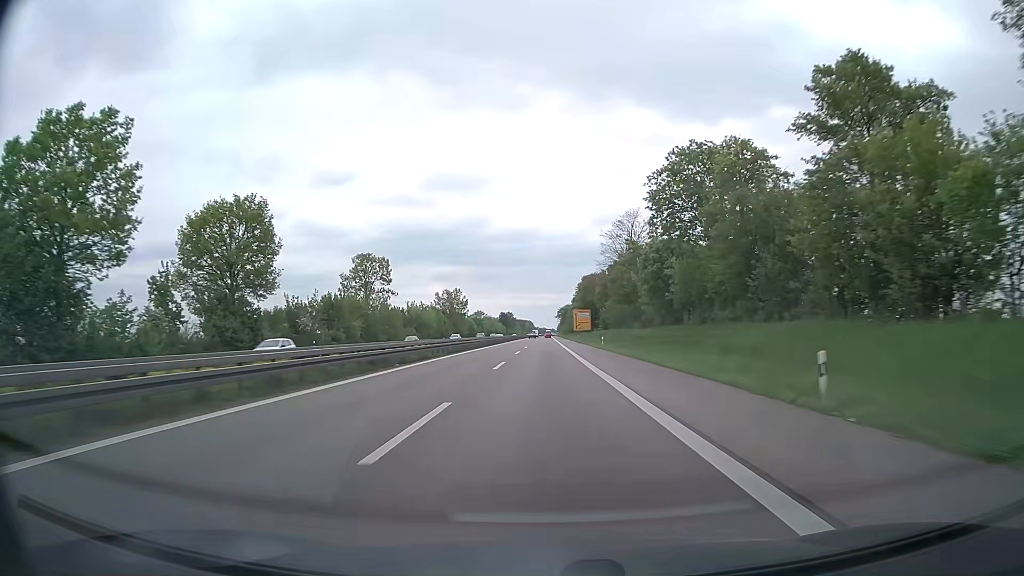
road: trunk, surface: asphalt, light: Day
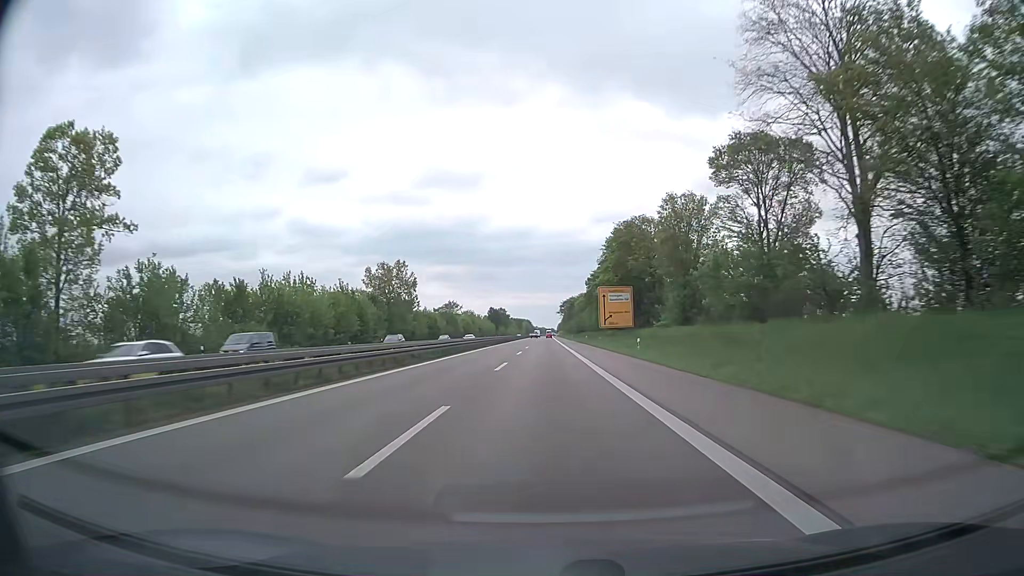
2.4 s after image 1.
(+0.1, +72.9) m; 0°
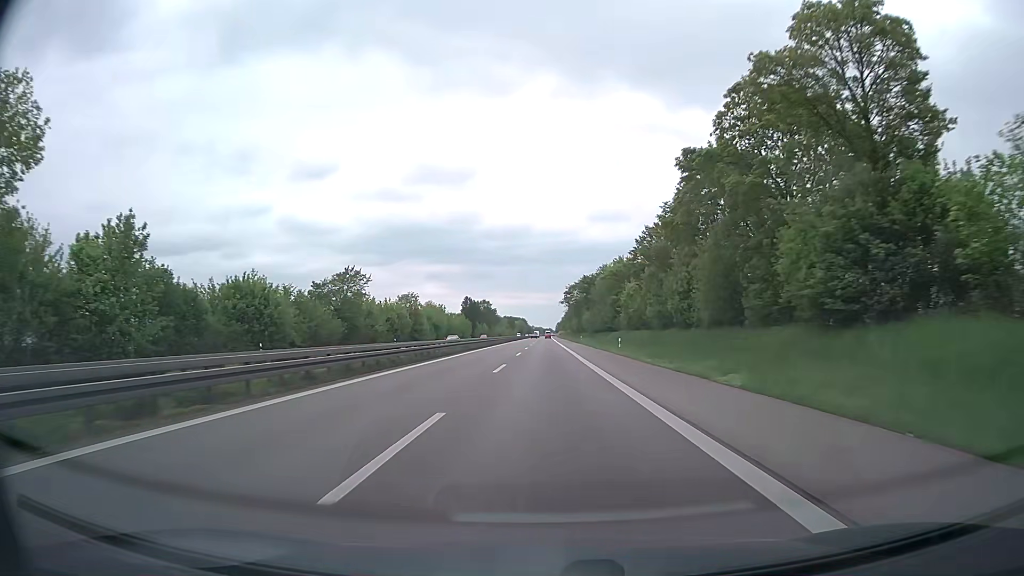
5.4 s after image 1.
(+0.3, +91.2) m; 0°
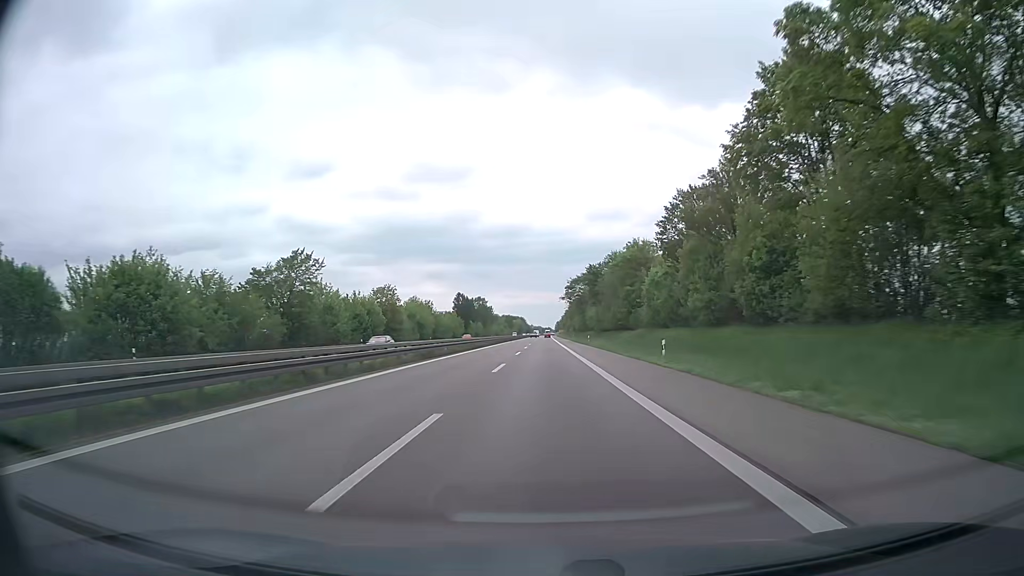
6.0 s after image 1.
(0.0, +18.3) m; 0°
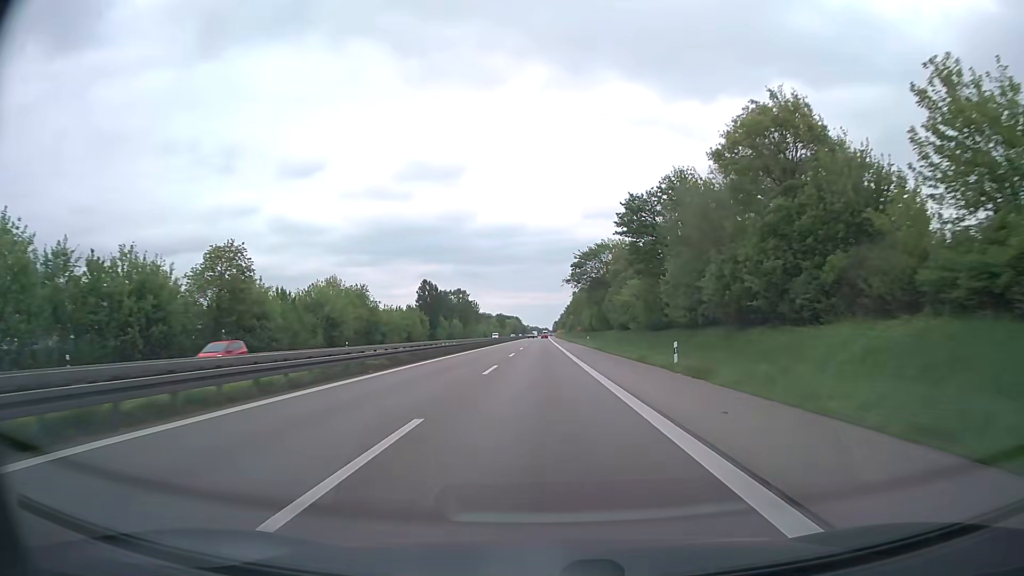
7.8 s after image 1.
(+0.2, +54.8) m; 0°
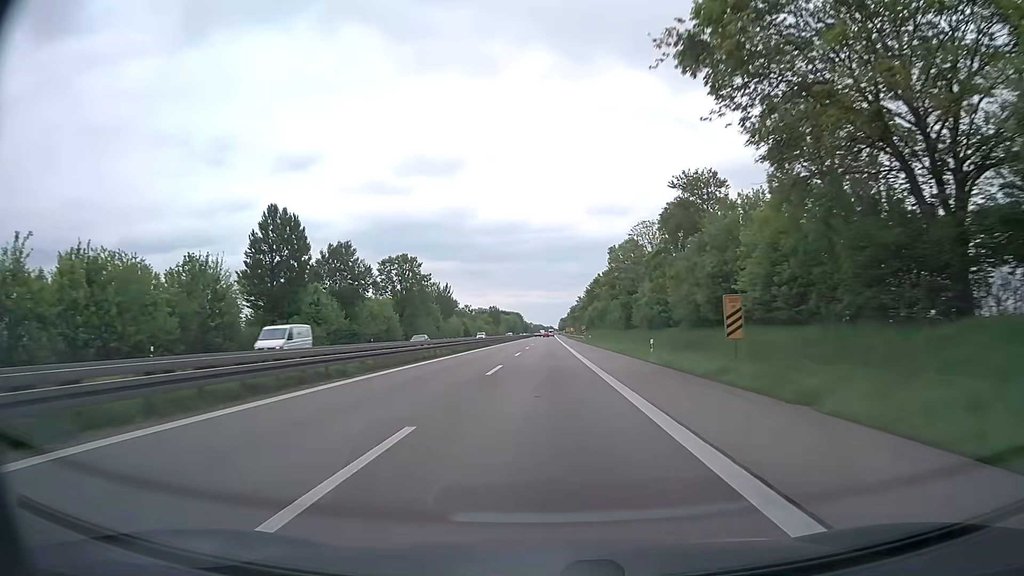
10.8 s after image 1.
(-0.3, +91.3) m; -1°
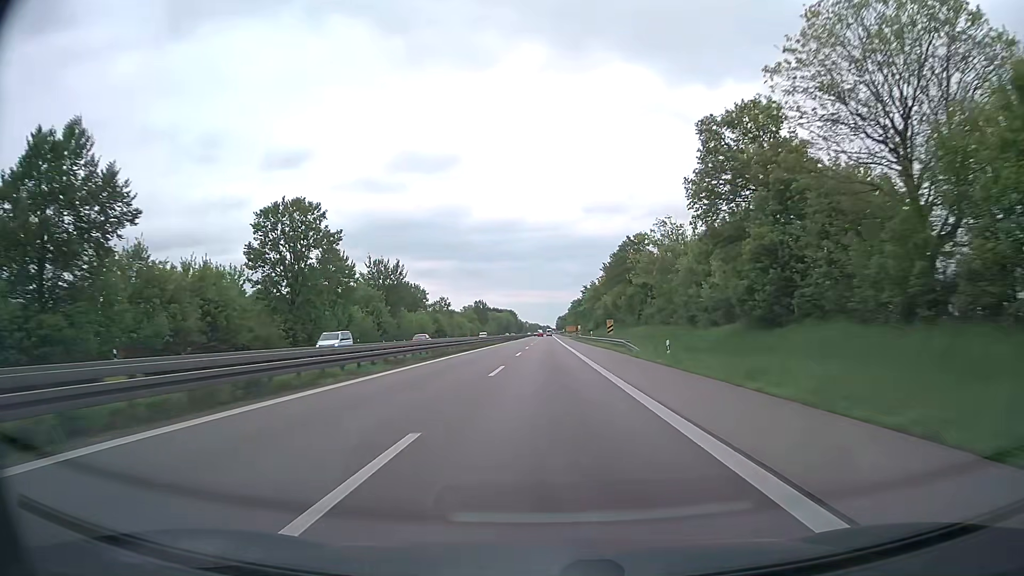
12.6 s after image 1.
(+0.2, +54.8) m; 0°
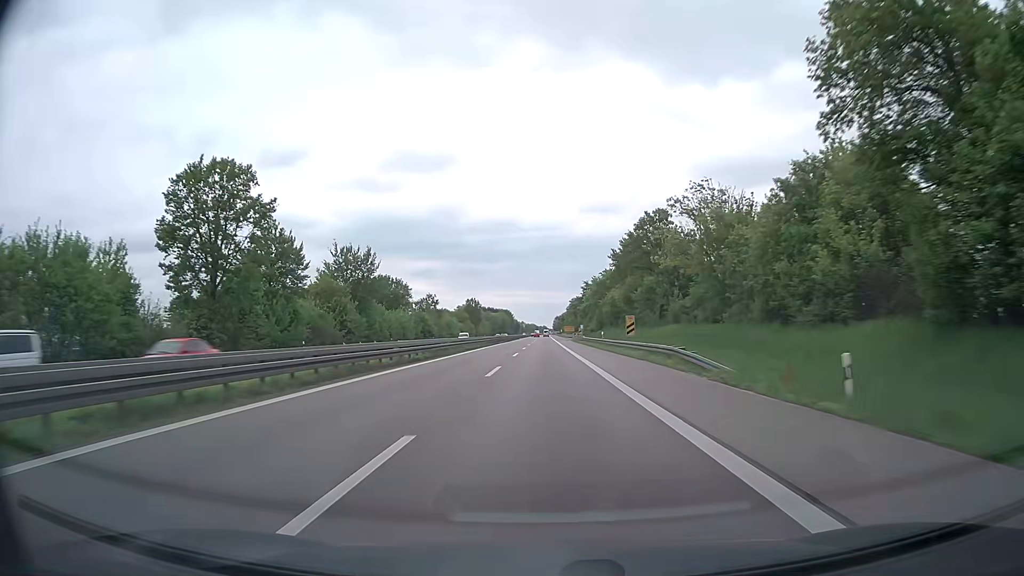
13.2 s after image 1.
(+0.1, +18.2) m; 0°
(0, +10) (0, +20) (0, +30) (0, +40) (0, +50) (0, +60) (0, +70) (0, +80) (0, +90) (0, +100) m
